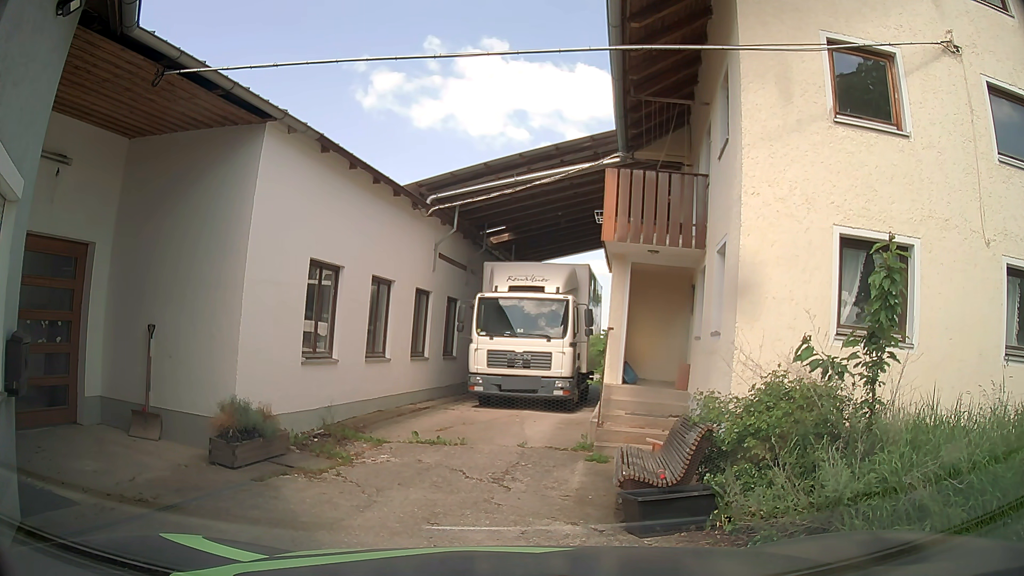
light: Day
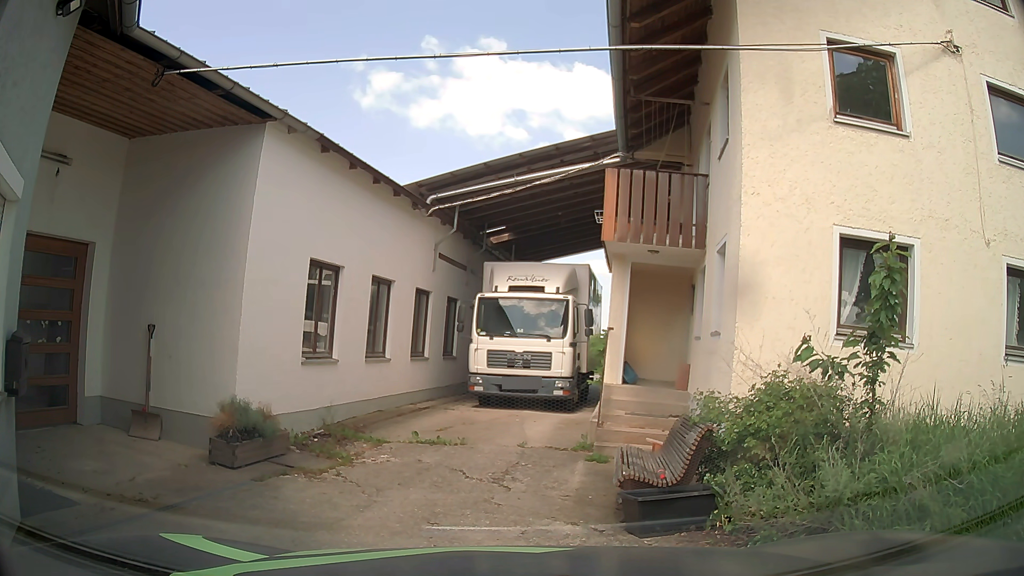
(0.0, 0.0) m; 0°
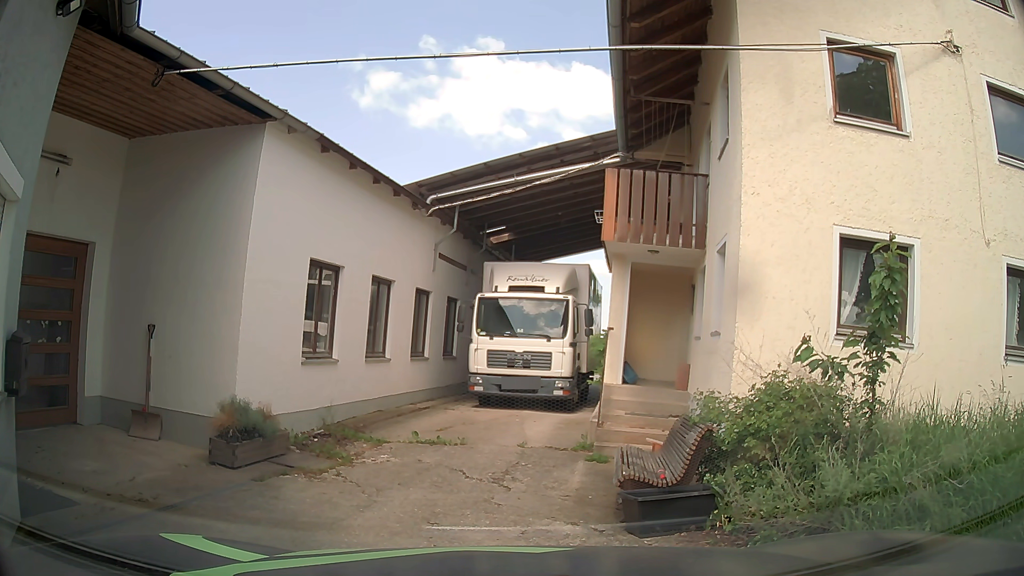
(0.0, 0.0) m; 0°
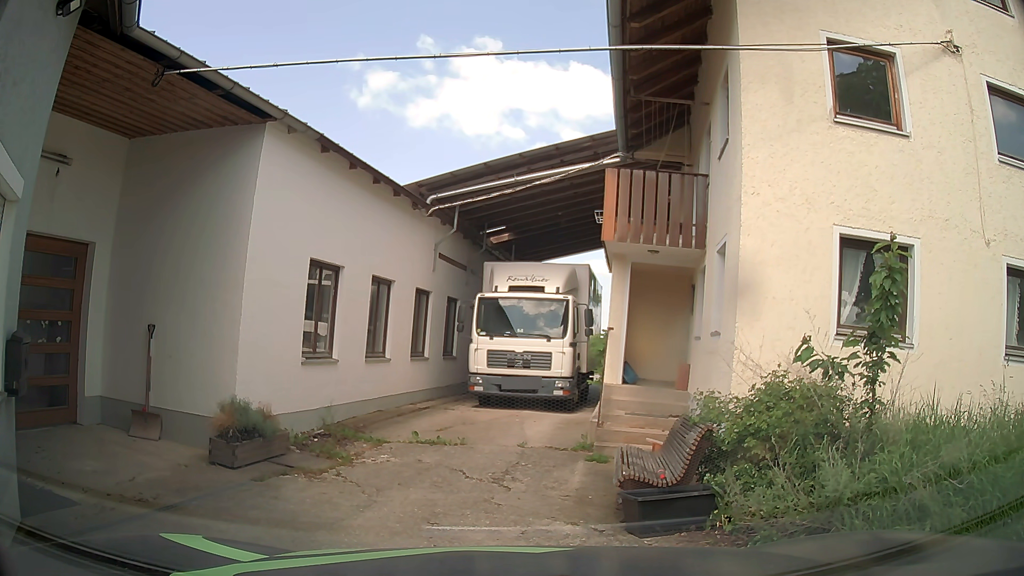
(0.0, 0.0) m; 0°
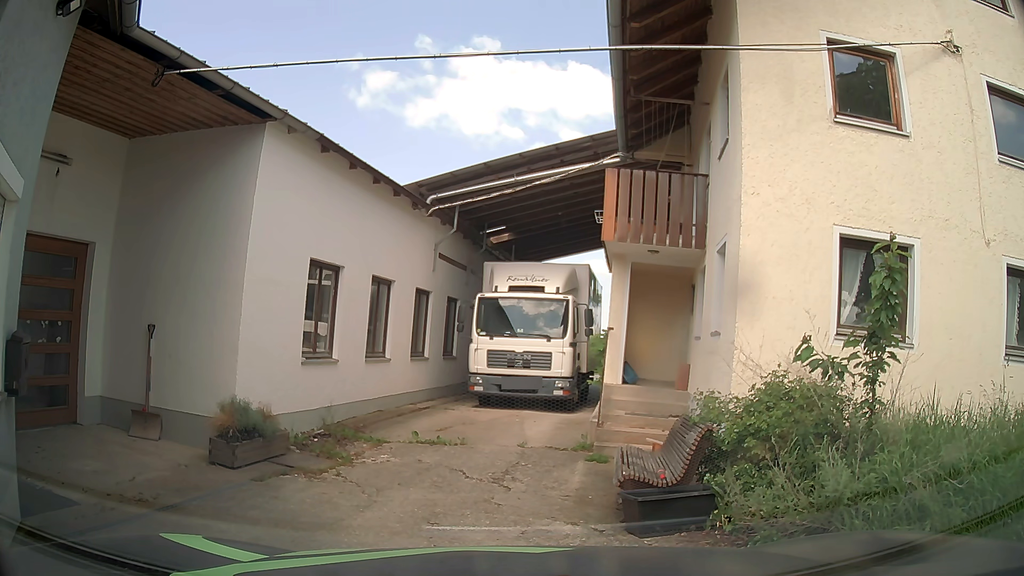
(0.0, 0.0) m; 0°
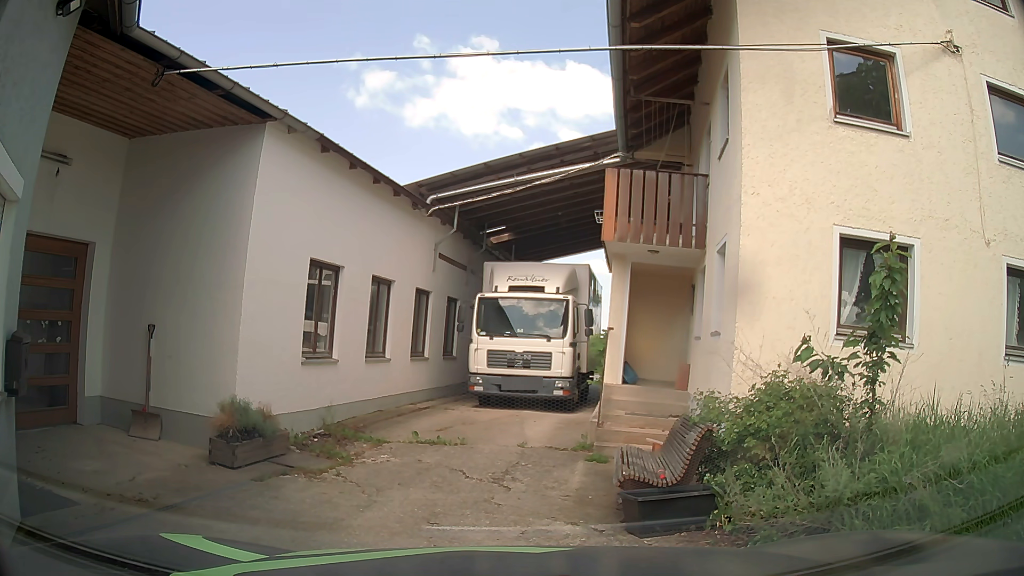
(0.0, 0.0) m; 0°
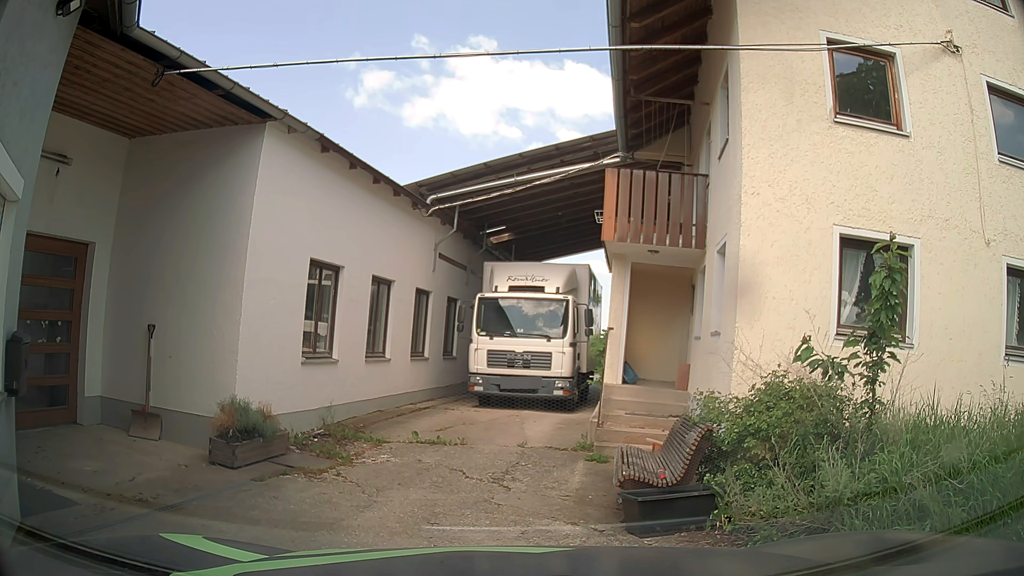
(0.0, 0.0) m; 0°
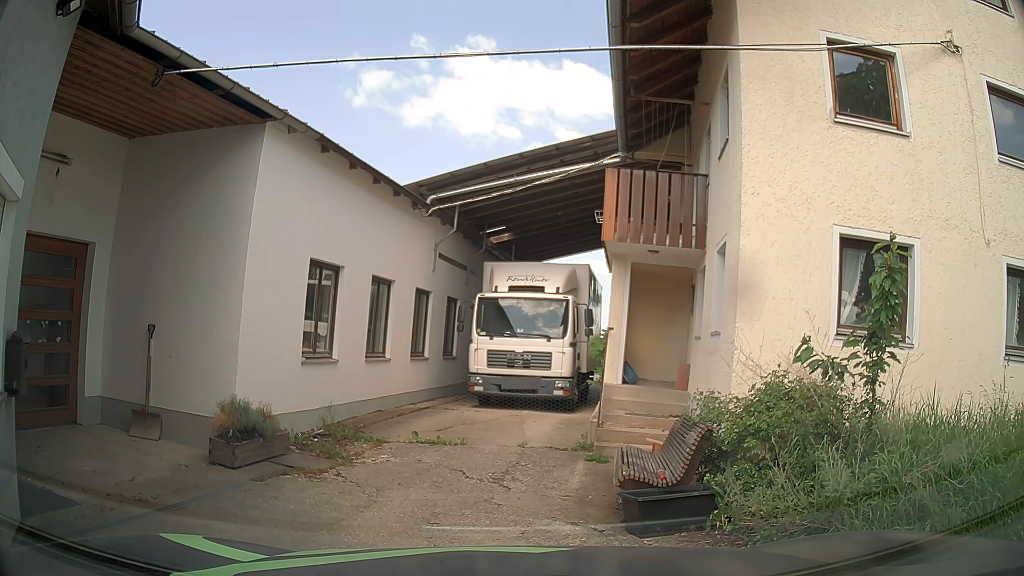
(0.0, 0.0) m; 0°
